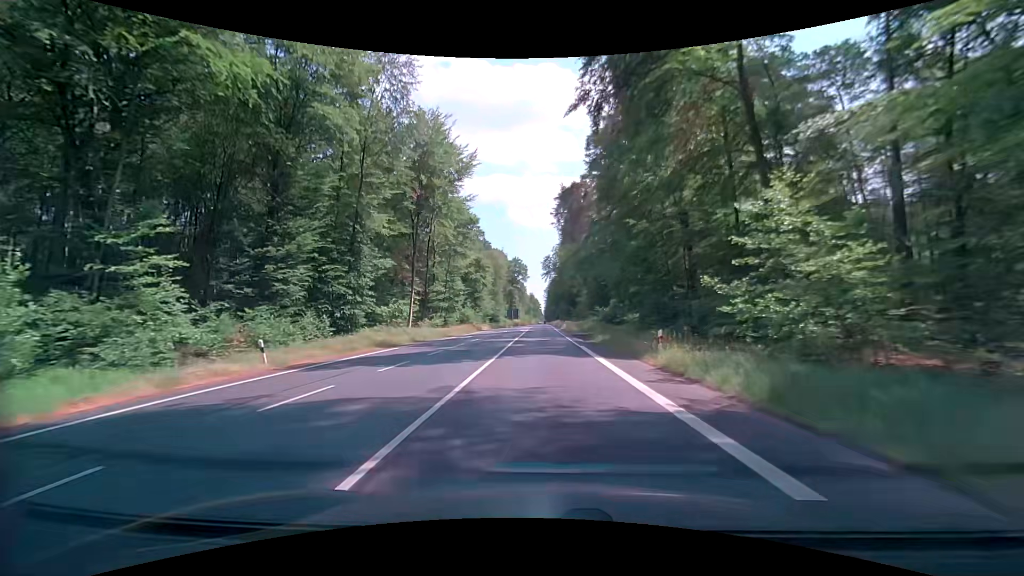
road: primary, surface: asphalt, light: Day
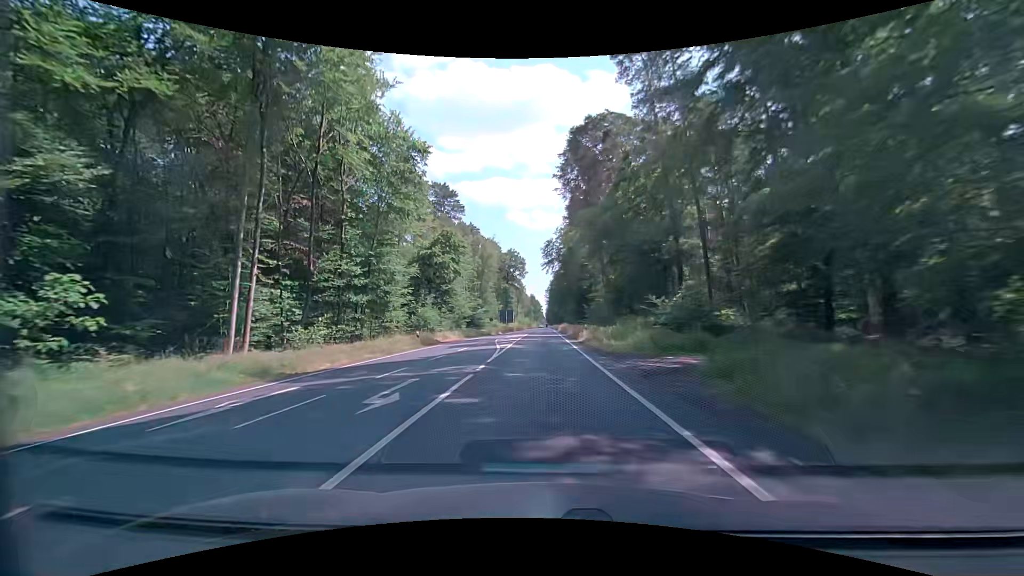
(+0.5, +31.3) m; +1°
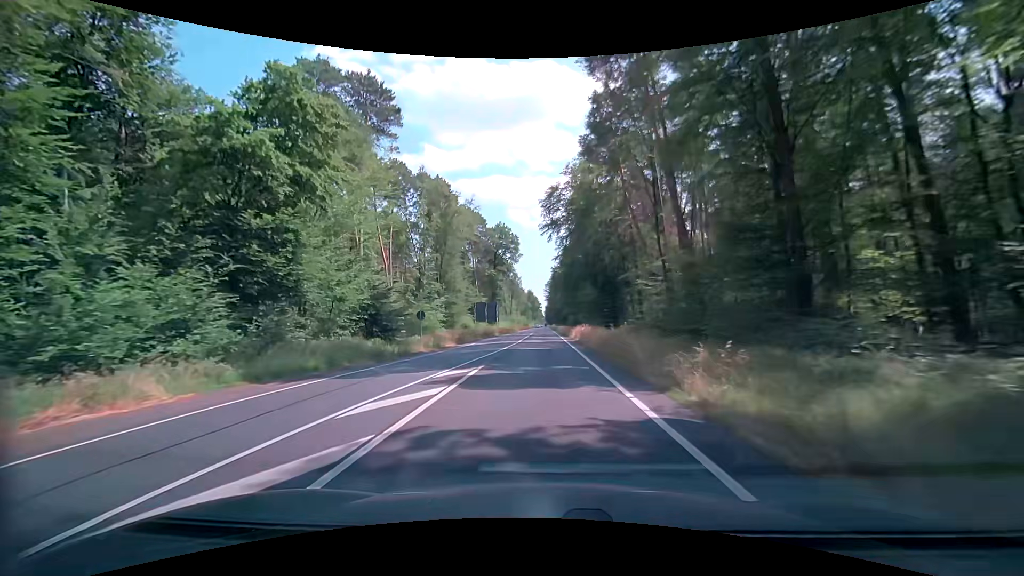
(-0.2, +41.8) m; 0°
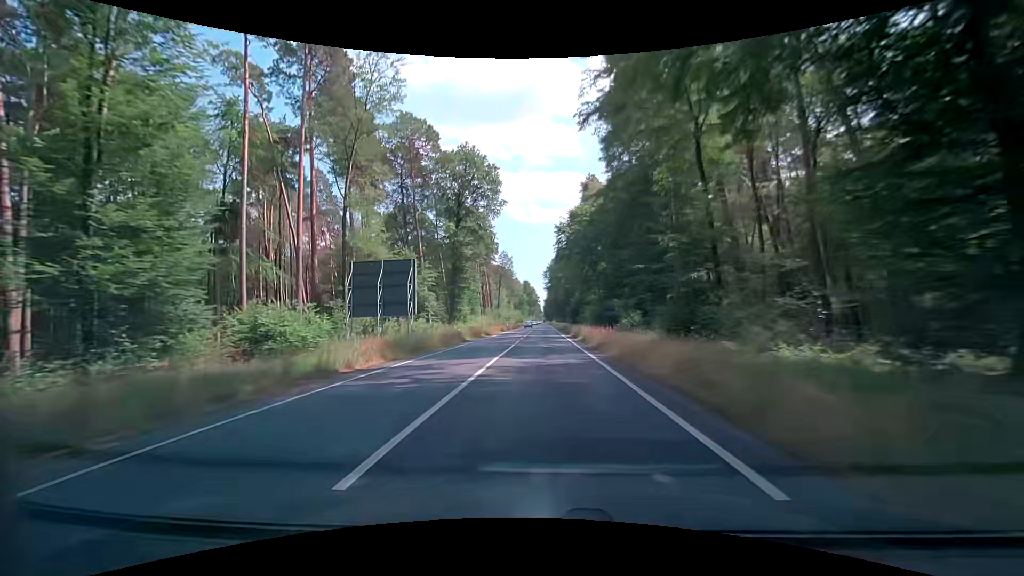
(-0.1, +53.1) m; -1°
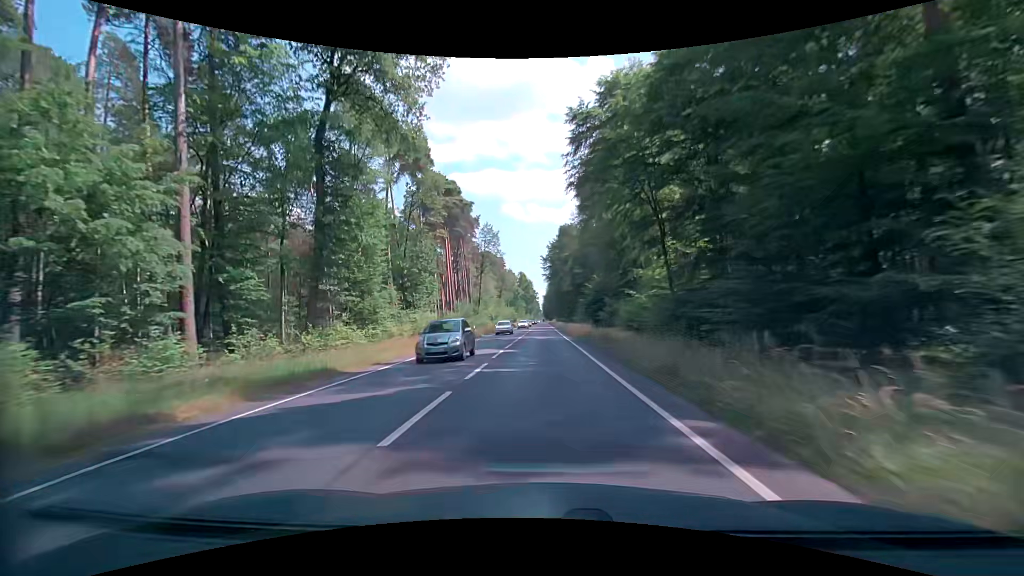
(+0.7, +42.9) m; +1°
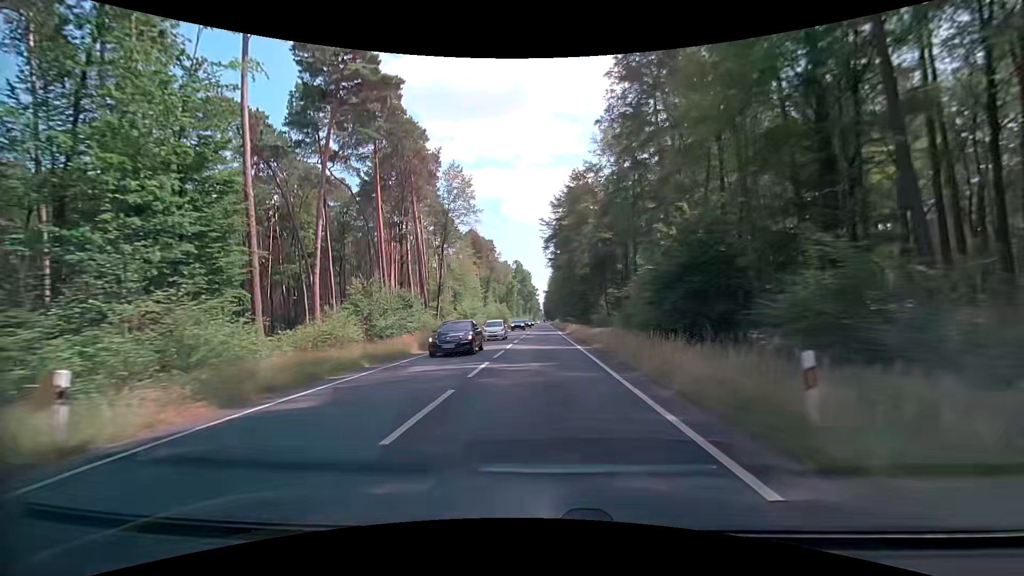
(-0.1, +43.0) m; 0°
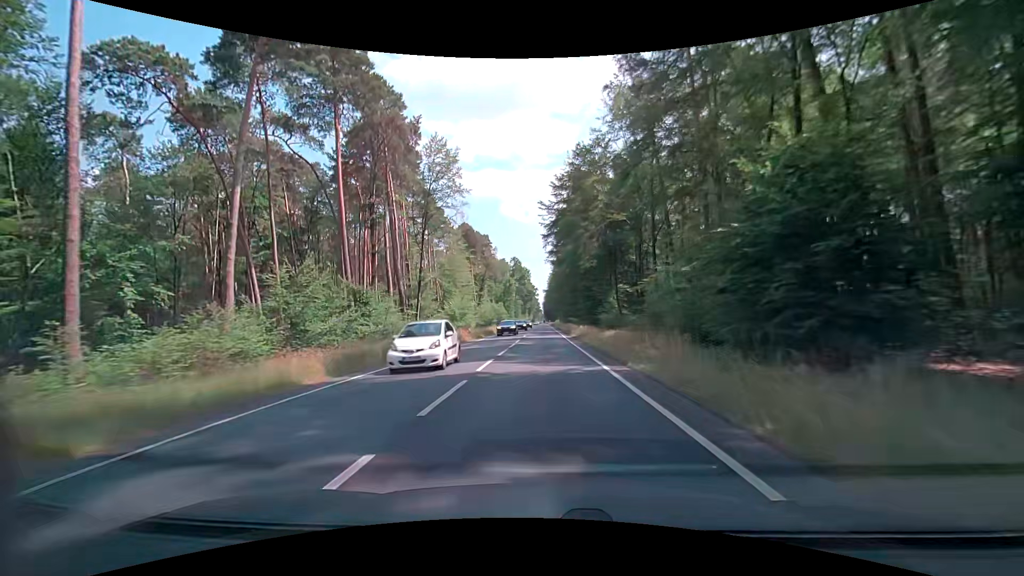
(0.0, +10.7) m; 0°
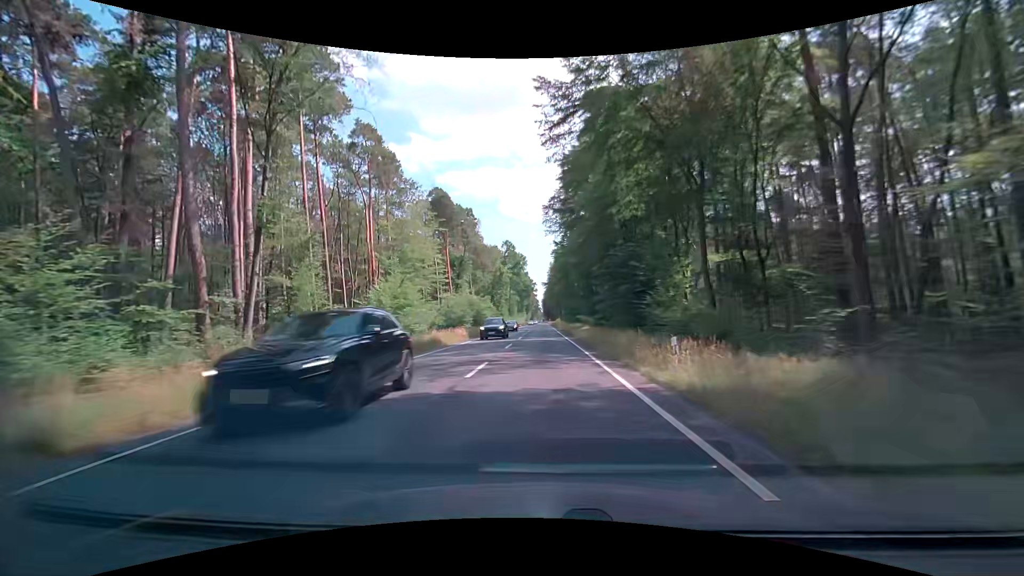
(0.0, +32.2) m; 0°
(0, +10) (0, +20) (0, +30) (0, +40) (0, +50) (0, +60) (0, +70) (0, +80) (0, +90) (0, +100) m
